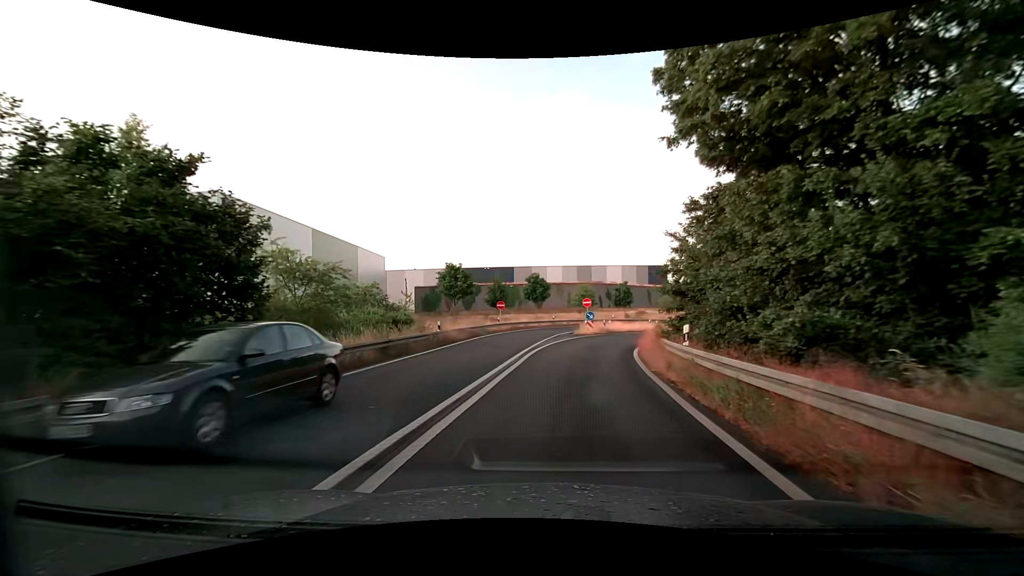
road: trunk_link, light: Day
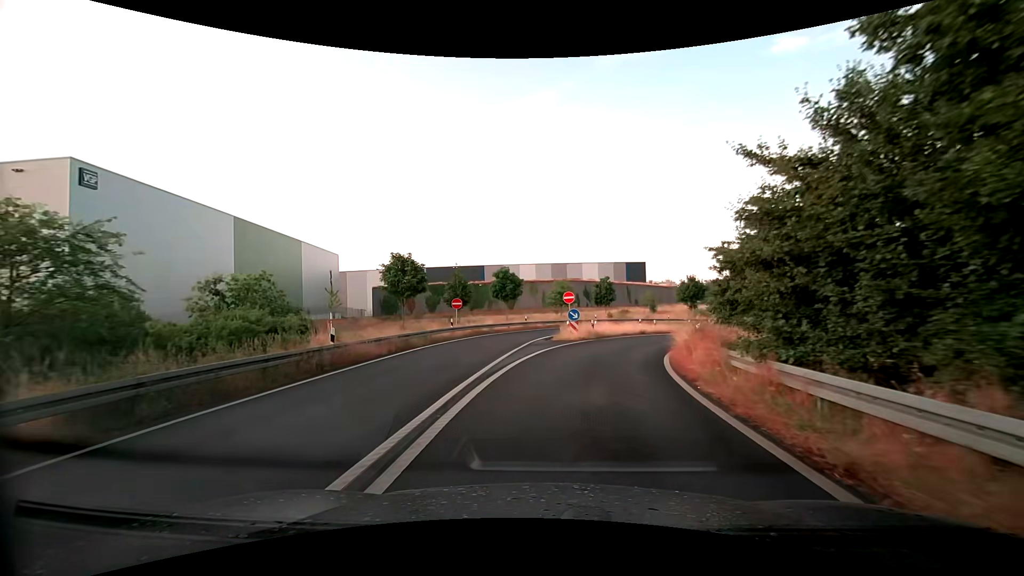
(+0.3, +10.9) m; +3°
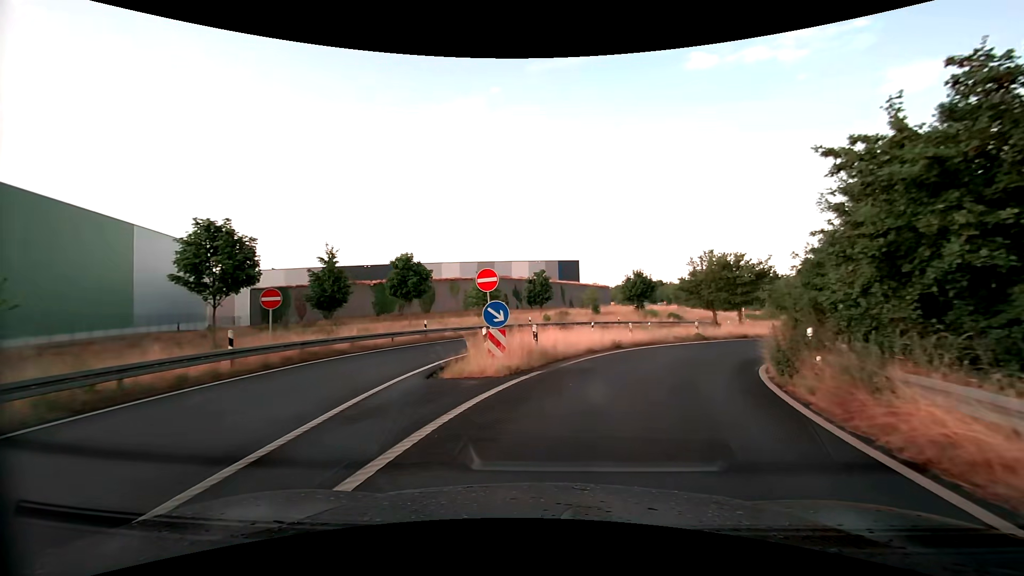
(+0.9, +16.9) m; +8°
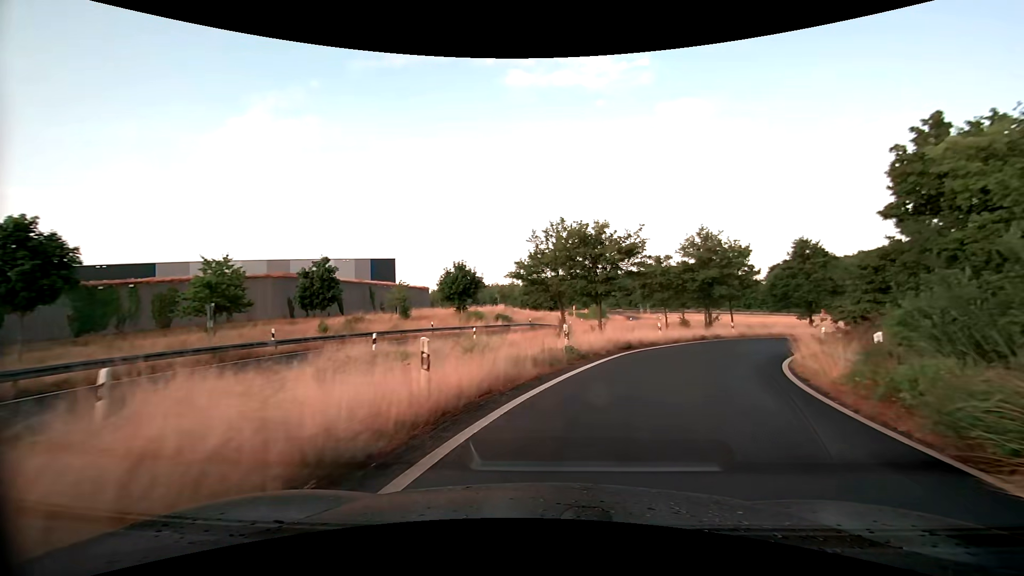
(+2.8, +17.3) m; +20°
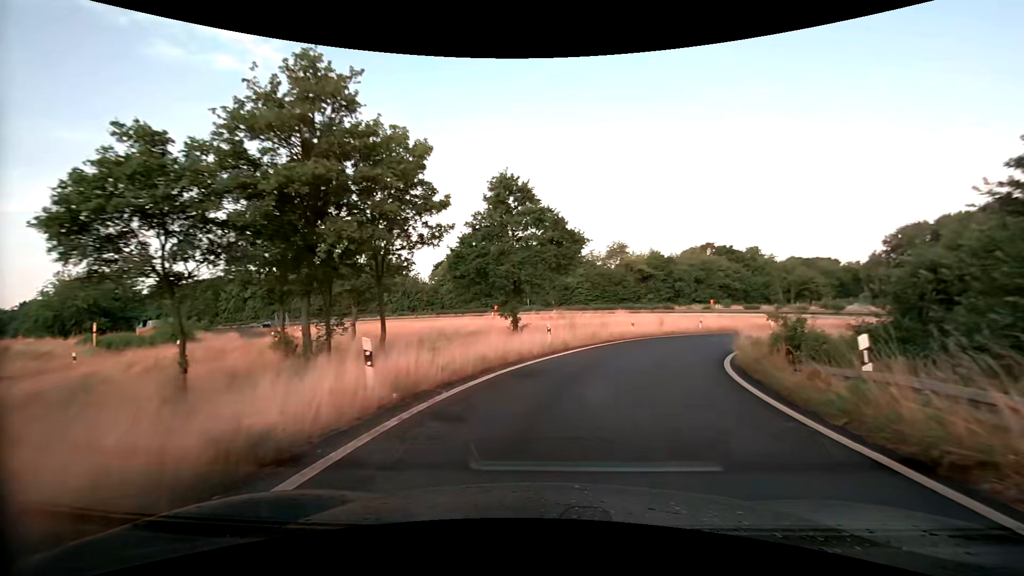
(+9.8, +28.4) m; +37°
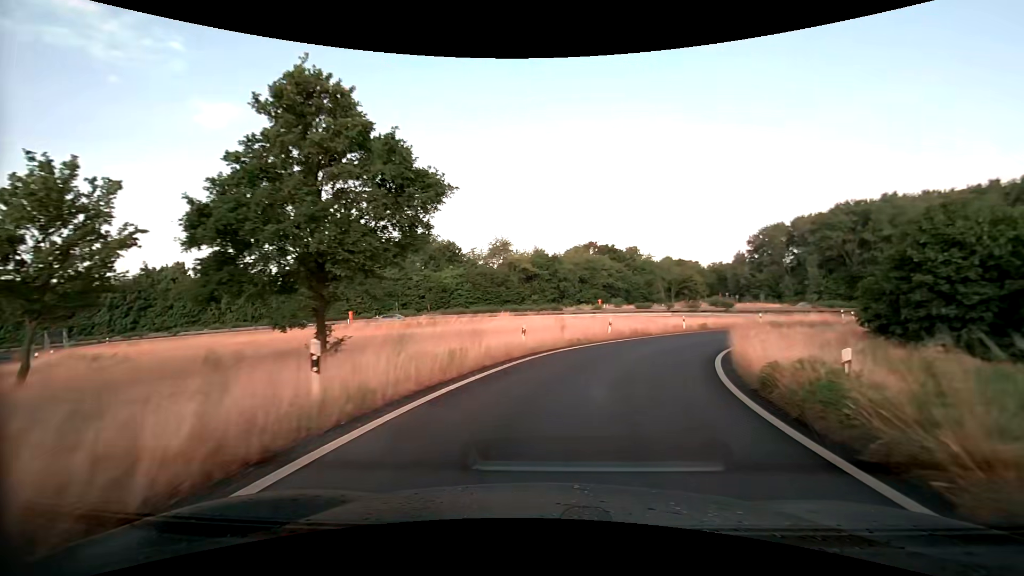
(+1.3, +12.1) m; +13°
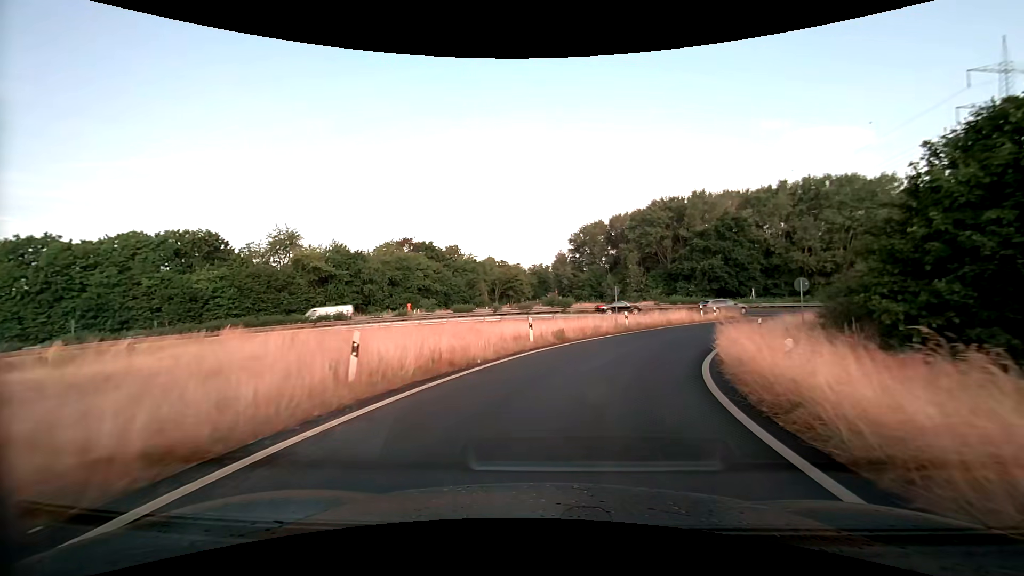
(+3.2, +18.4) m; +20°
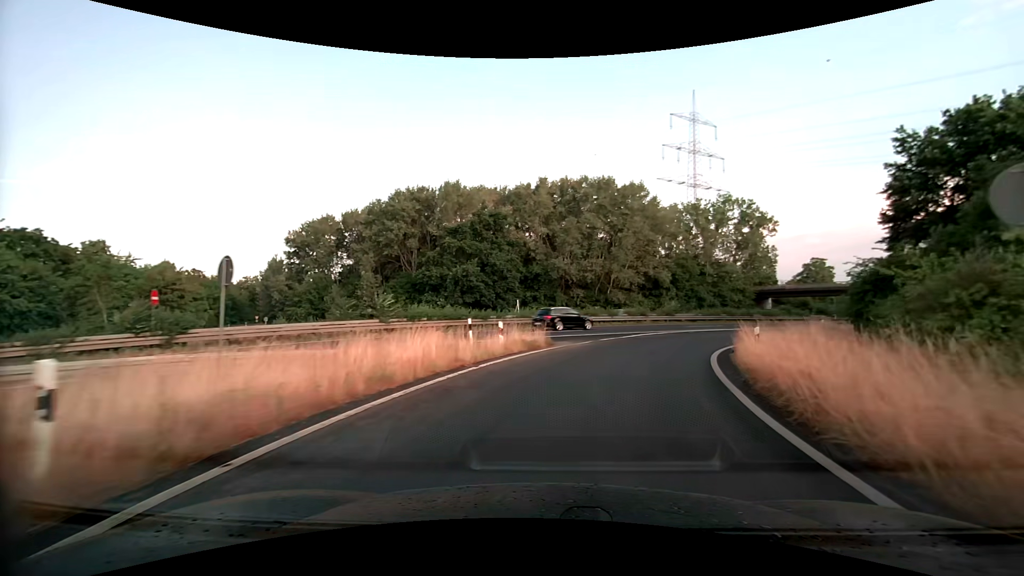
(+5.9, +25.3) m; +28°
(+1, +10) (+4, +19) (+9, +28) (+16, +36) (+22, +43) (+29, +50) (+36, +58) (+43, +65) (+51, +72) (+58, +79) m
